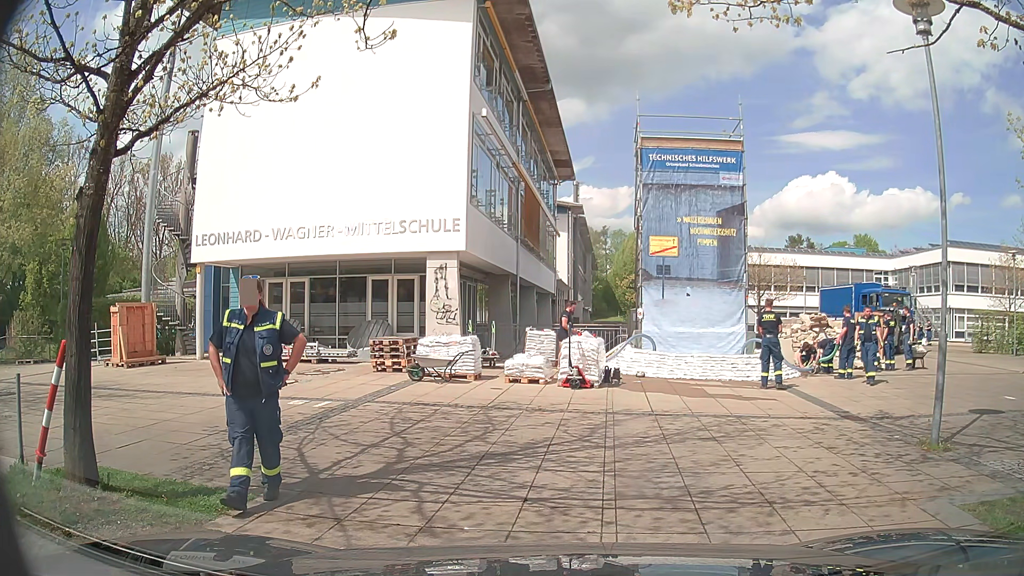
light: Day
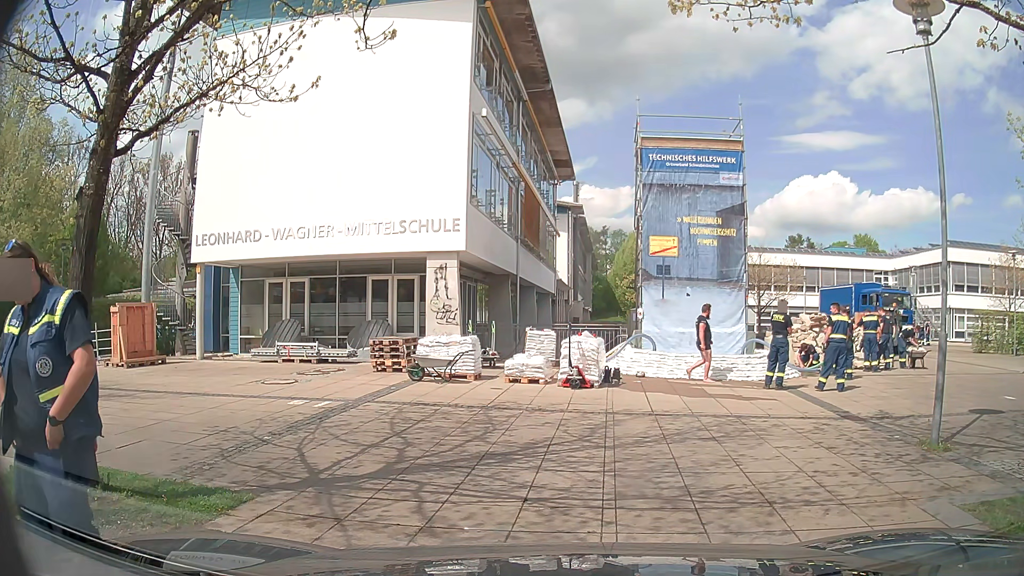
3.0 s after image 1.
(0.0, 0.0) m; 0°
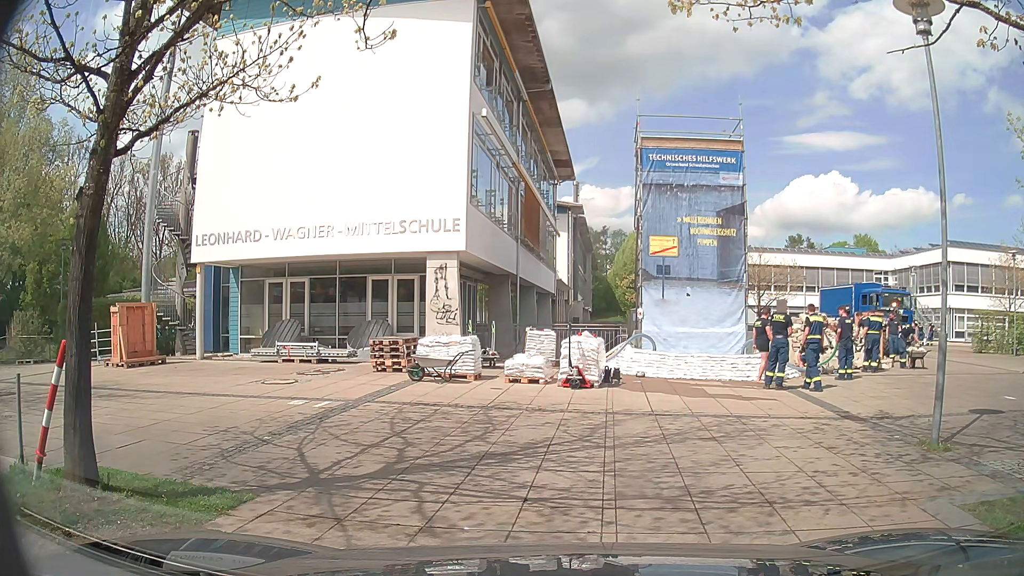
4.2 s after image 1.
(0.0, 0.0) m; 0°
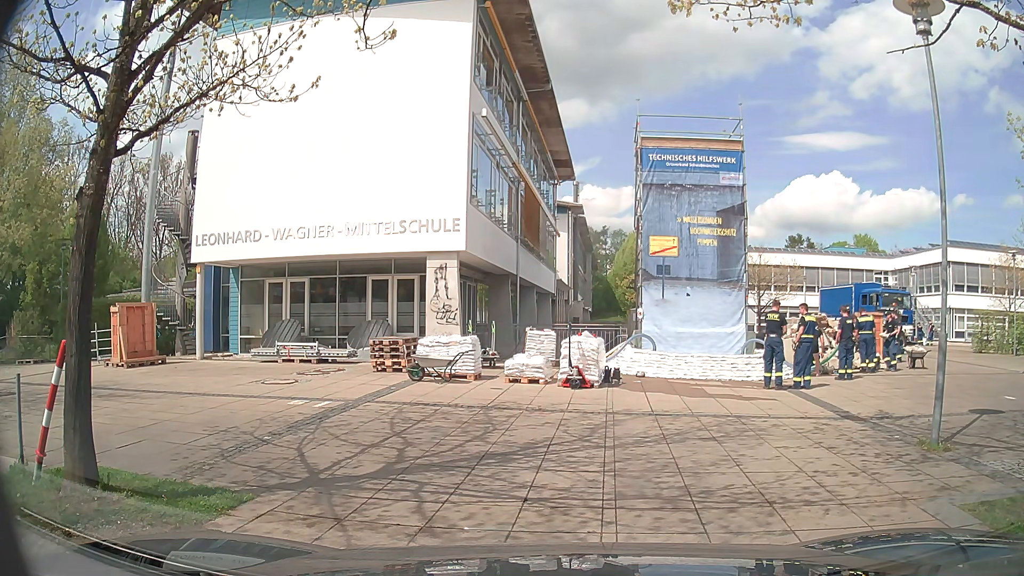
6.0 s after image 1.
(0.0, 0.0) m; 0°
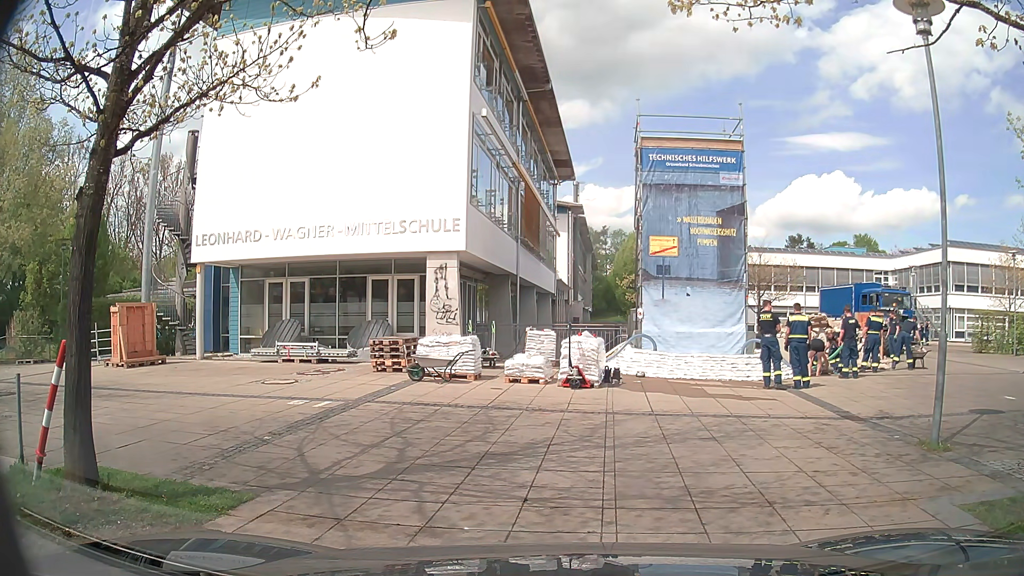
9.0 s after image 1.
(0.0, 0.0) m; 0°
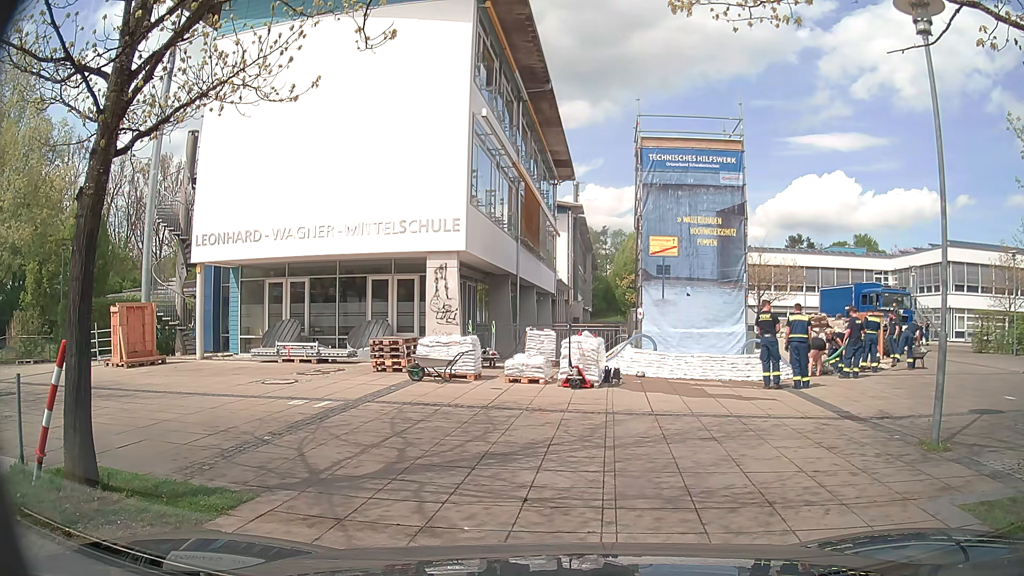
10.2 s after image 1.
(0.0, 0.0) m; 0°
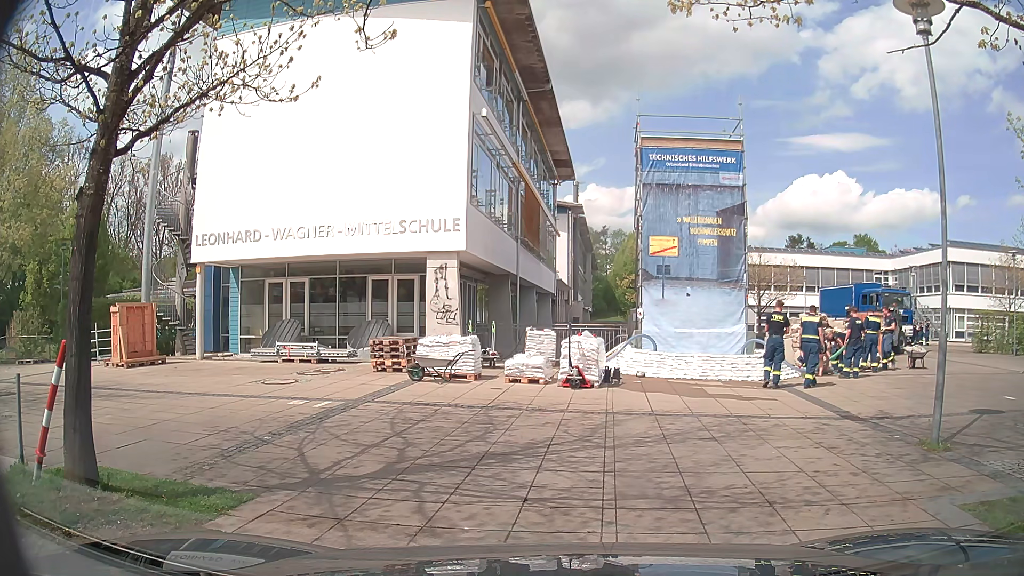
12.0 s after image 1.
(0.0, 0.0) m; 0°
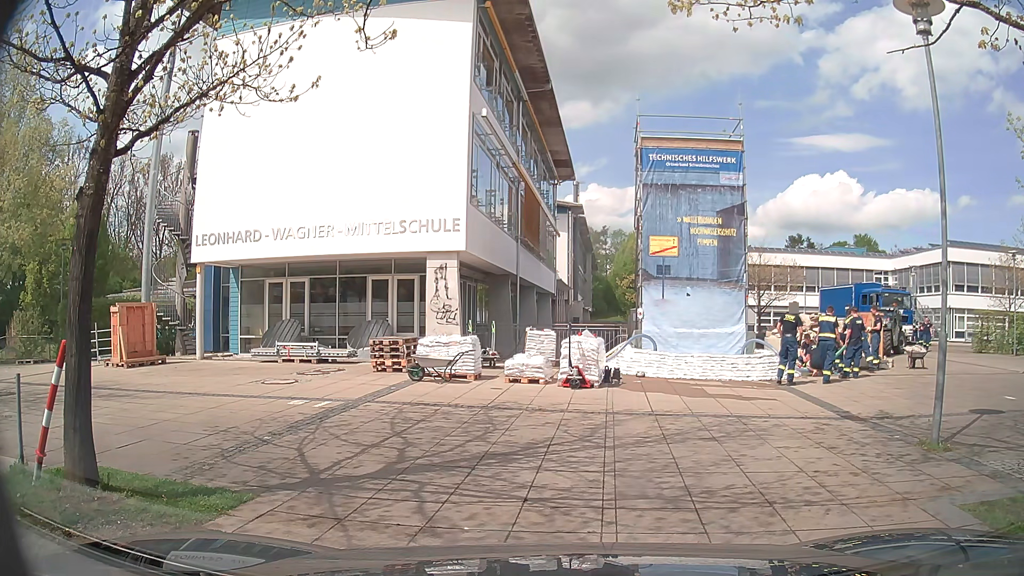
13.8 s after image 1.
(0.0, 0.0) m; 0°
